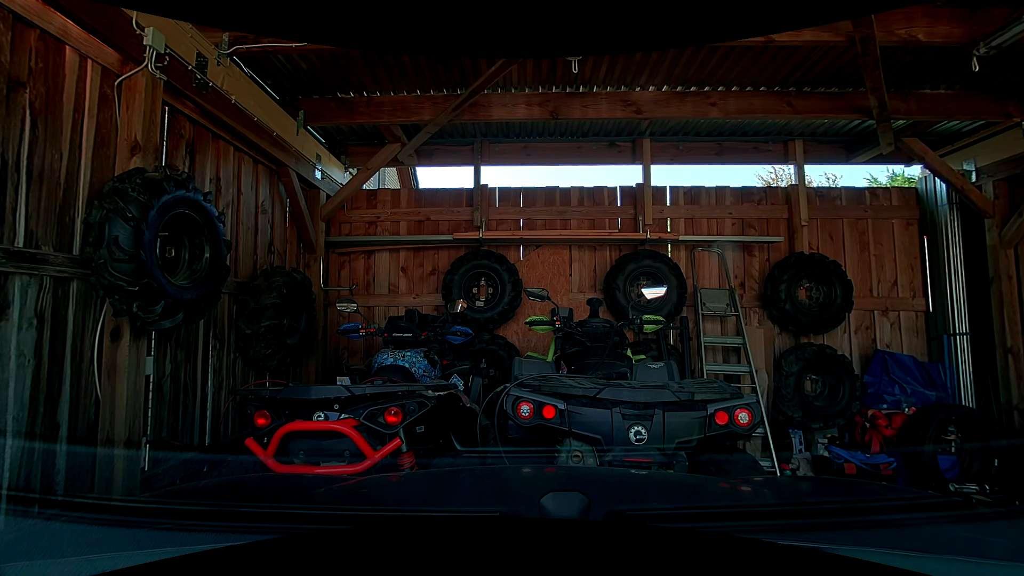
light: Day
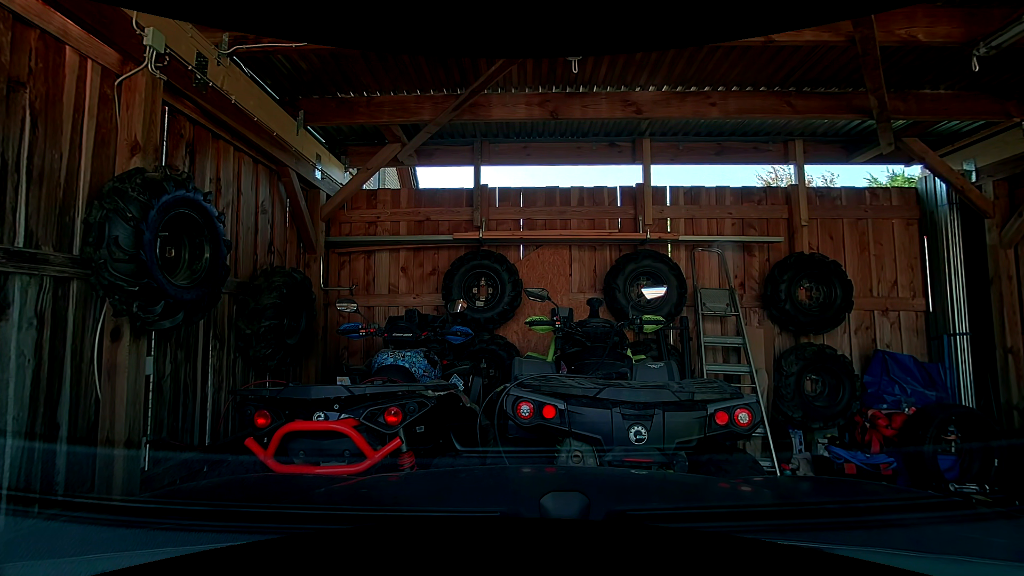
(0.0, 0.0) m; 0°
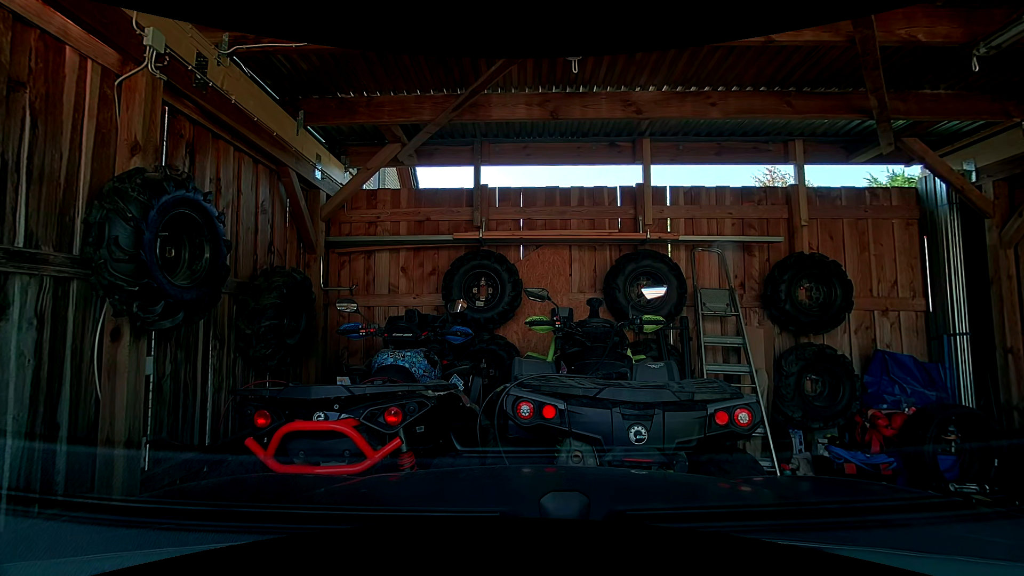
(0.0, 0.0) m; 0°
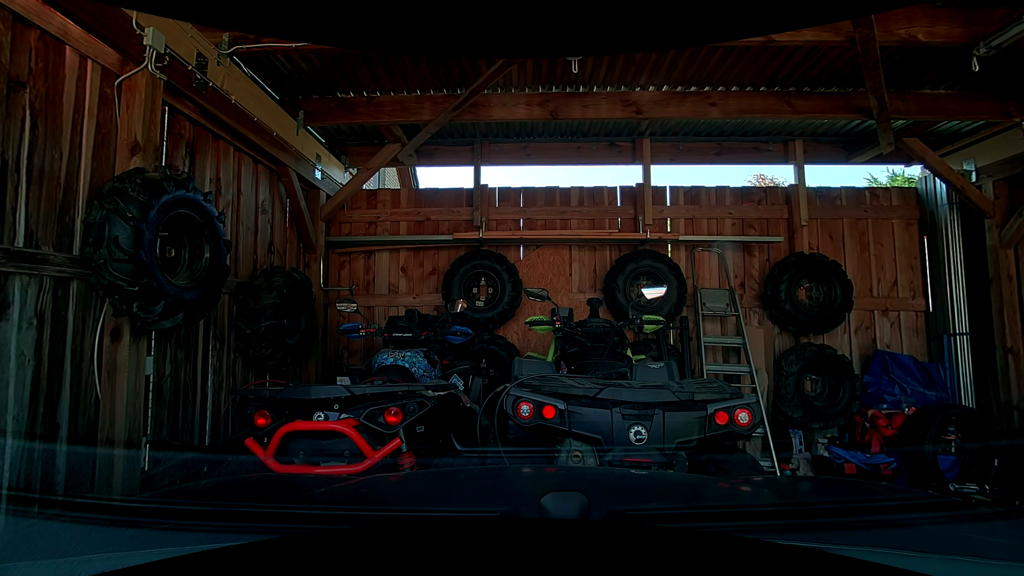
(0.0, 0.0) m; 0°
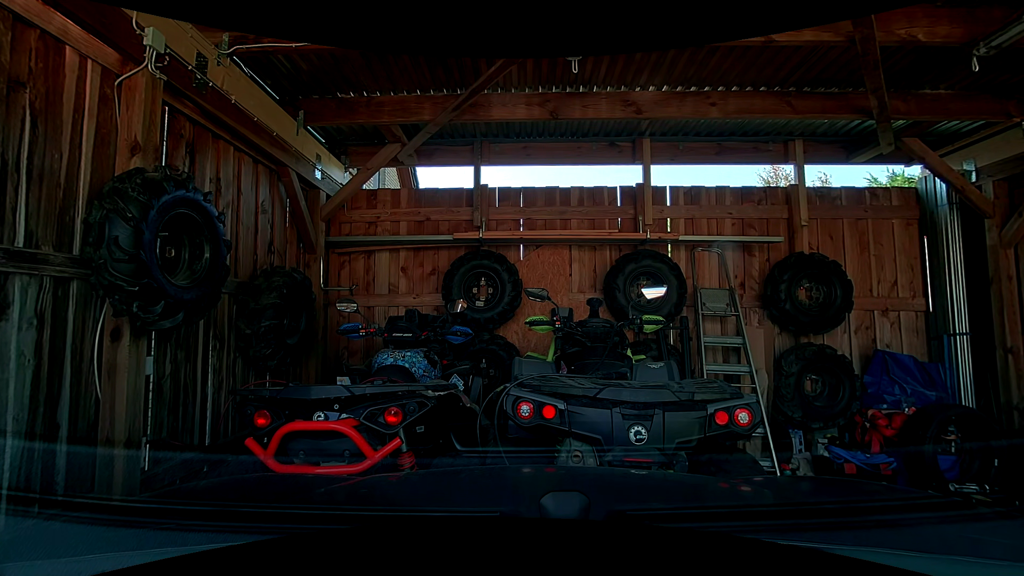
(0.0, 0.0) m; 0°
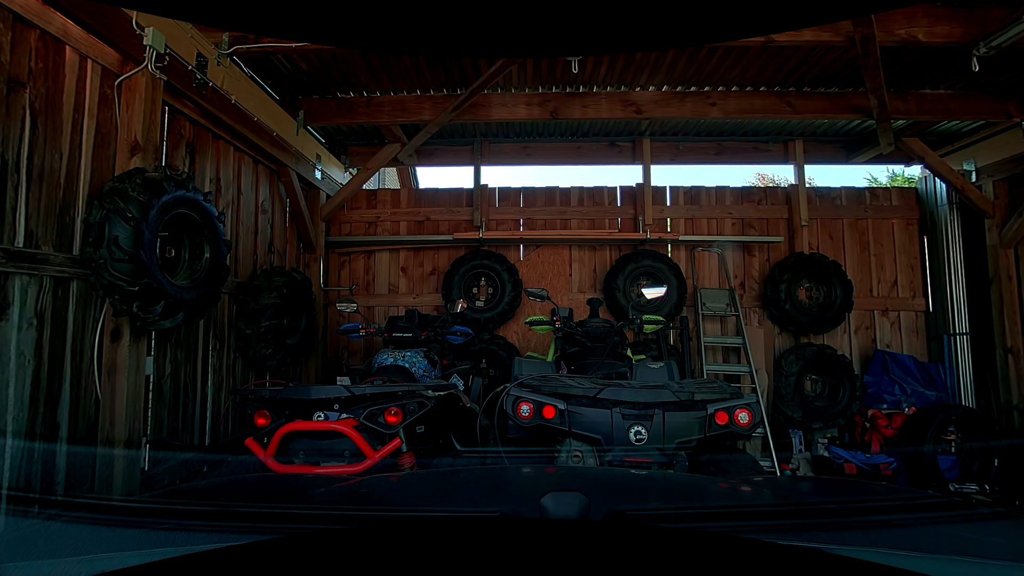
(0.0, 0.0) m; 0°
